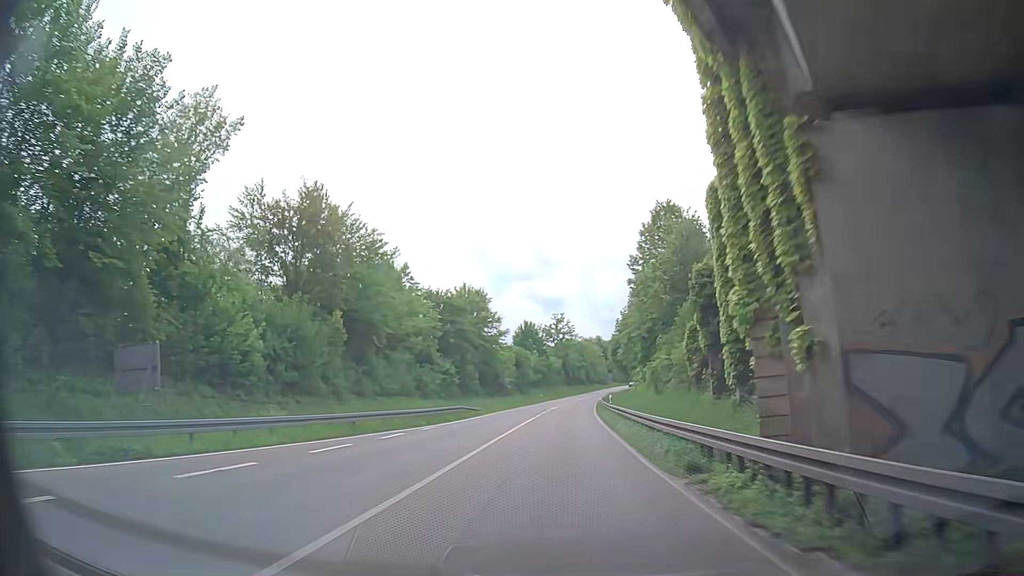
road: primary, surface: asphalt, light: Day
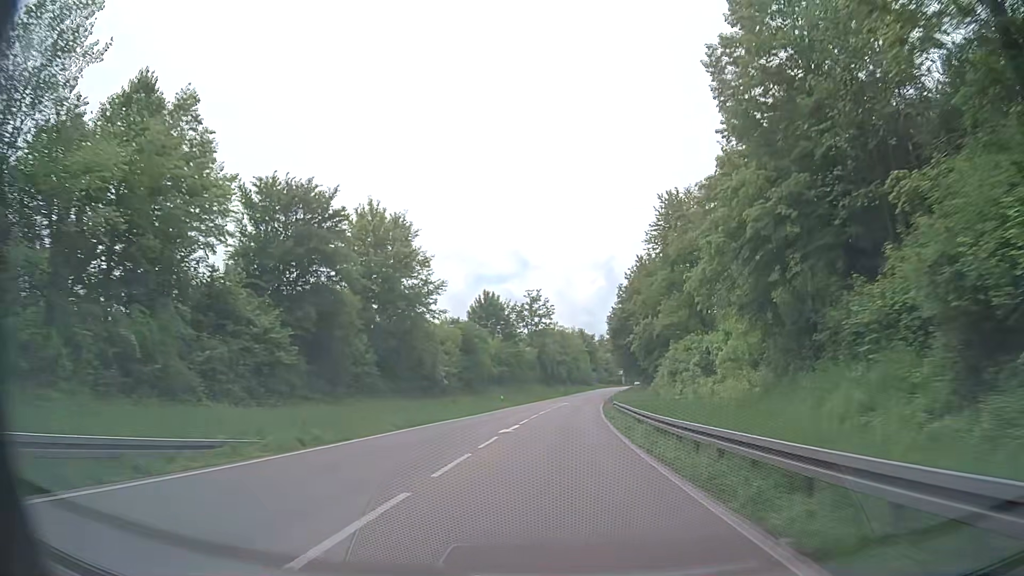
(+0.3, +37.5) m; +2°
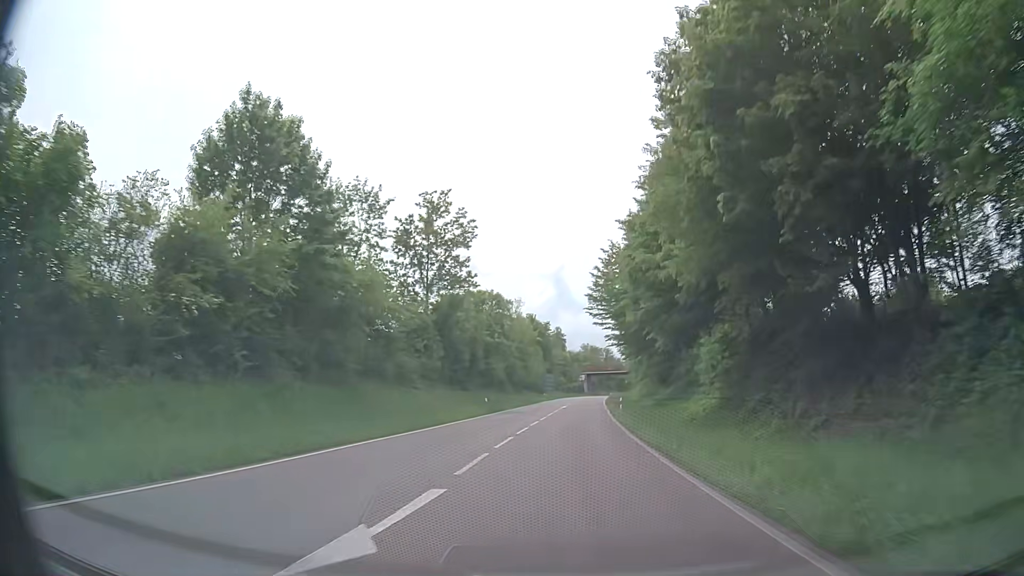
(+2.1, +61.5) m; +4°
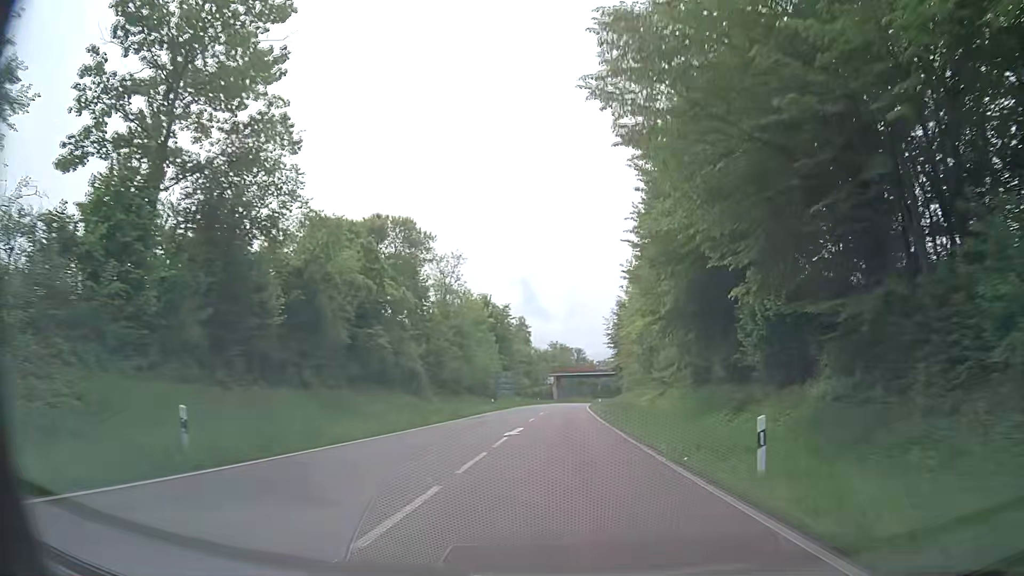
(+1.0, +36.5) m; +3°
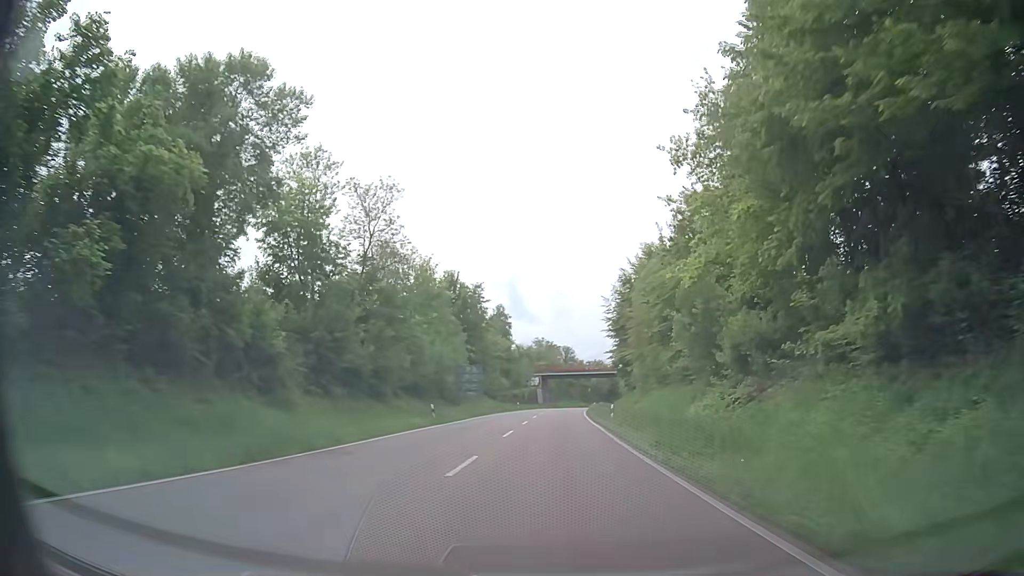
(+0.4, +24.2) m; +2°
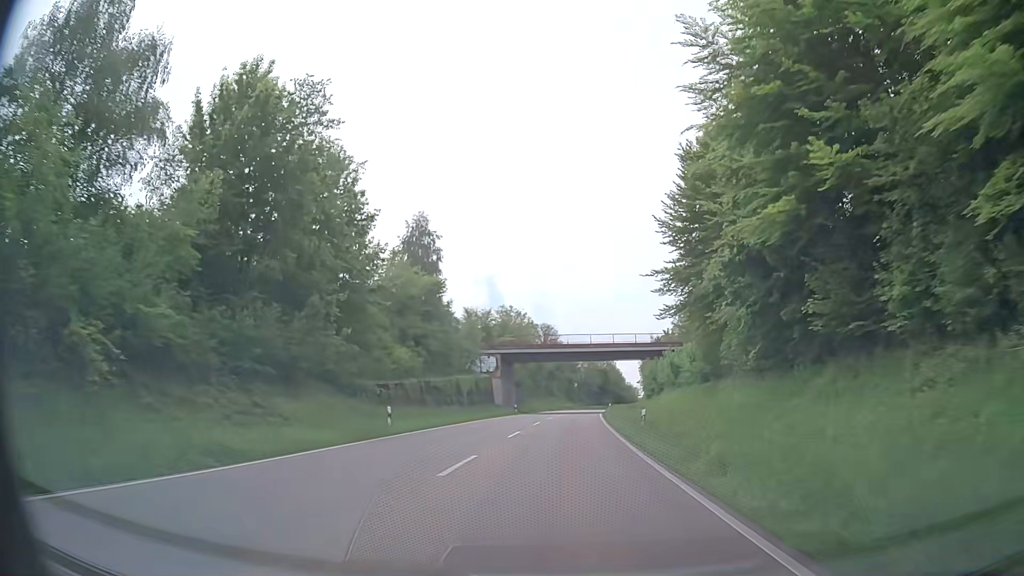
(+0.7, +60.0) m; +2°
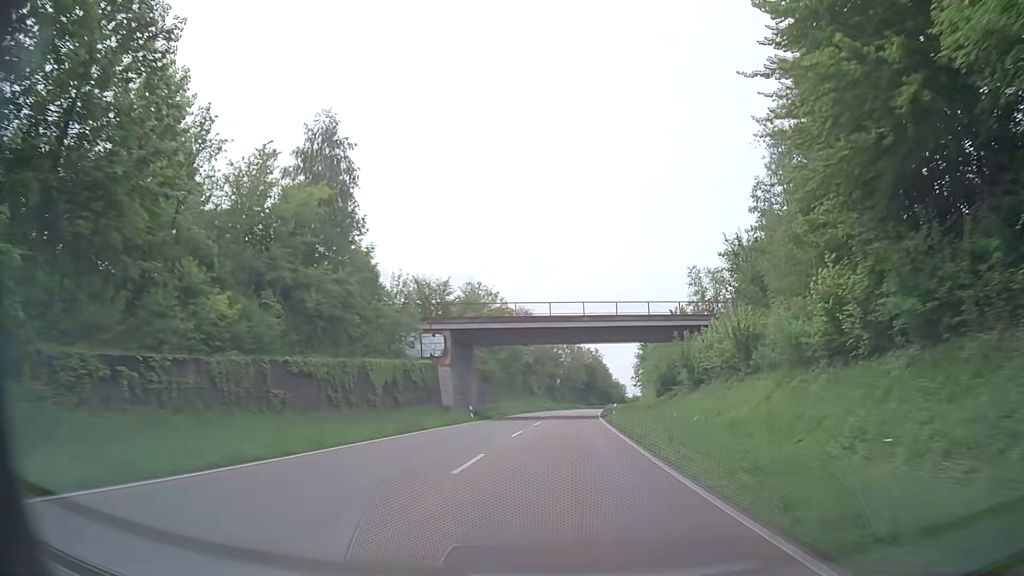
(+0.2, +23.6) m; +1°
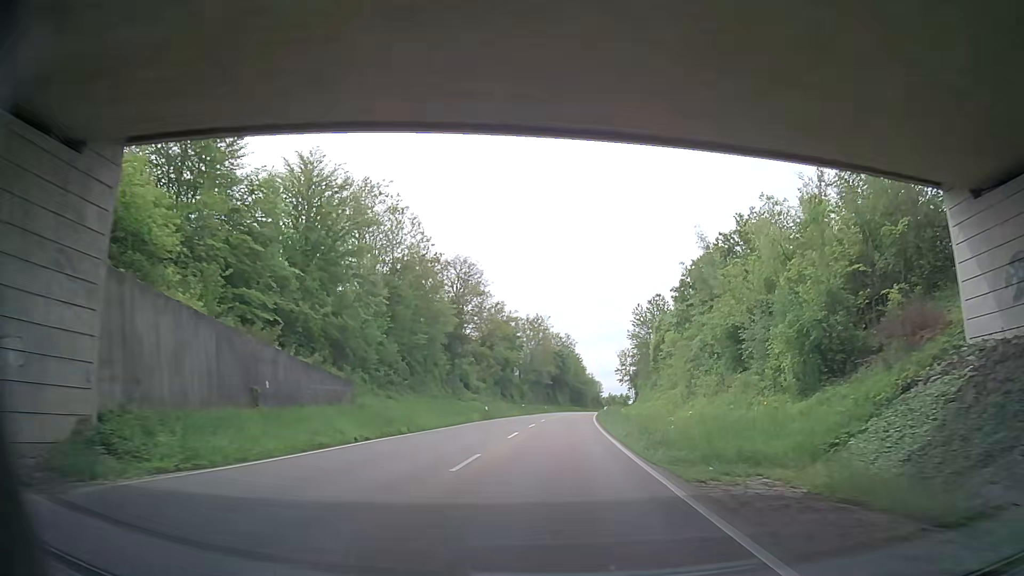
(+1.5, +47.5) m; +4°
(0, +10) (0, +20) (0, +30) (+1, +40) (+1, +50) (+1, +60) (+2, +70) (+2, +80) (+3, +90) (+4, +100) m
